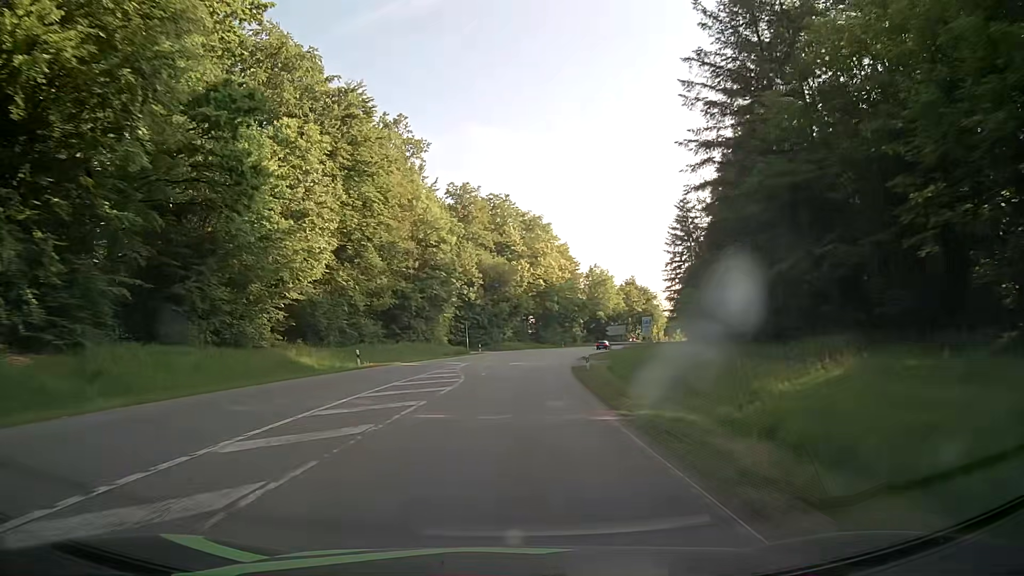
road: secondary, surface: asphalt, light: Day
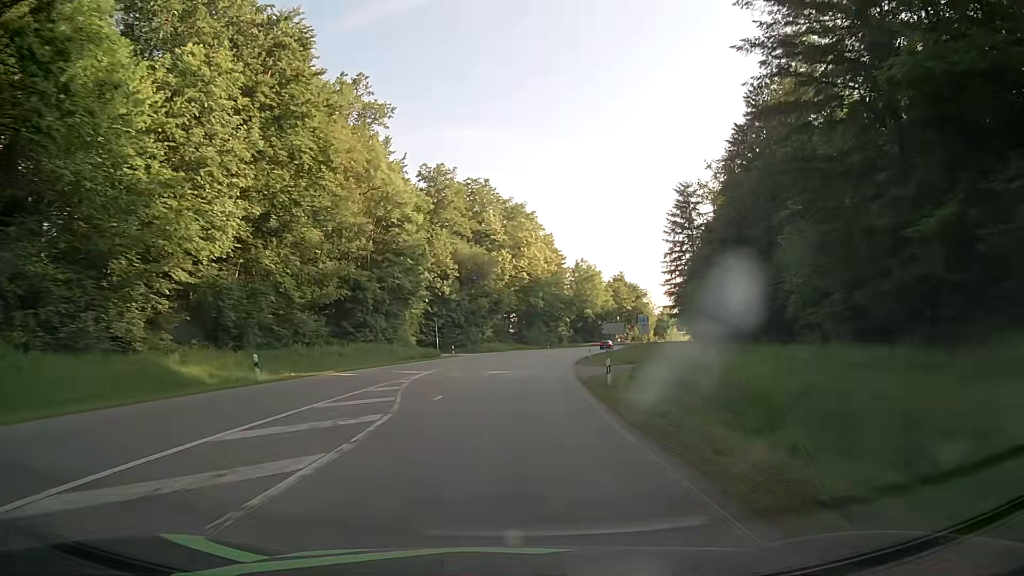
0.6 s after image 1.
(+0.2, +12.5) m; +2°
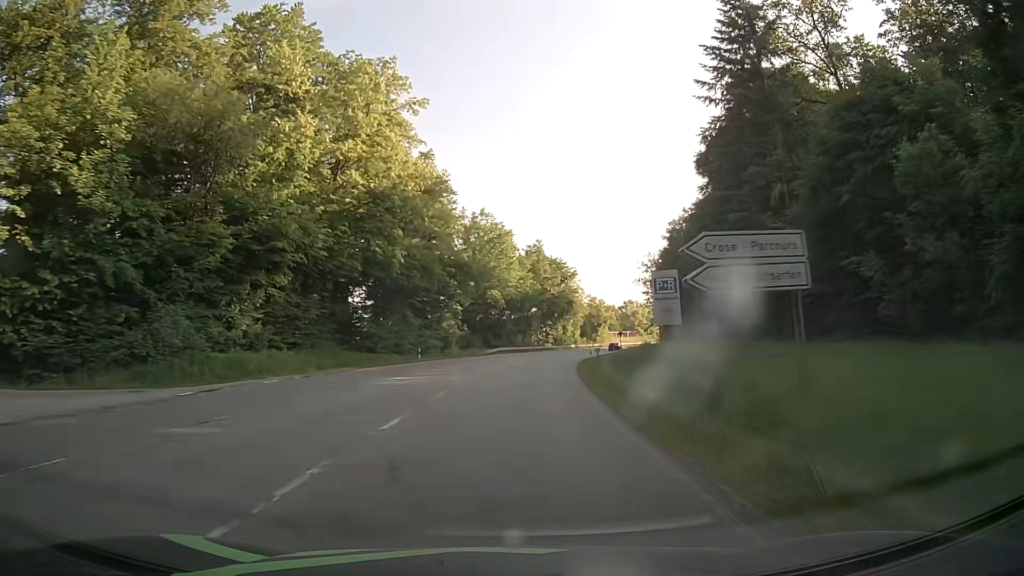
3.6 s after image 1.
(+5.1, +62.2) m; +9°
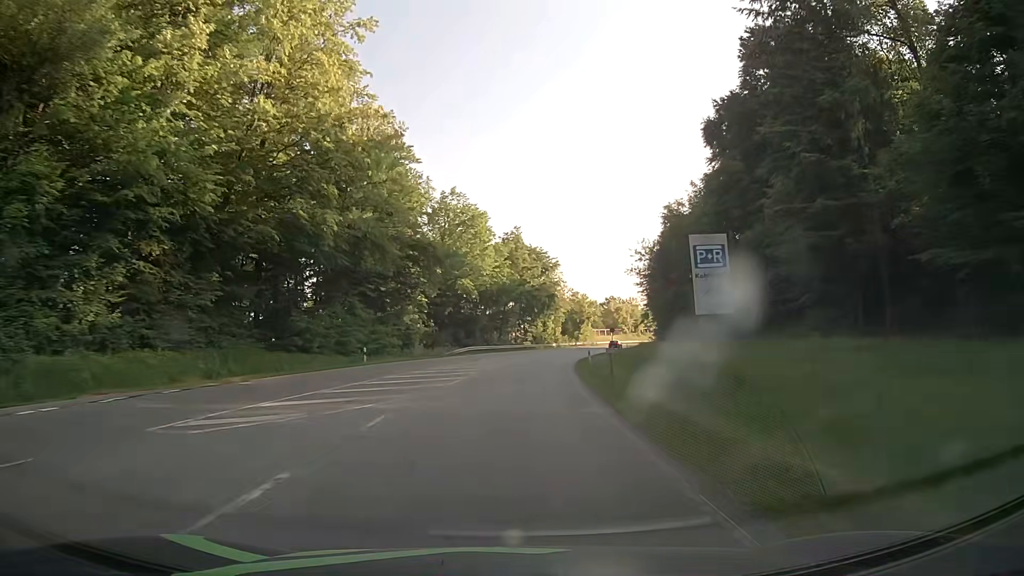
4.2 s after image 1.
(+0.3, +12.5) m; +2°
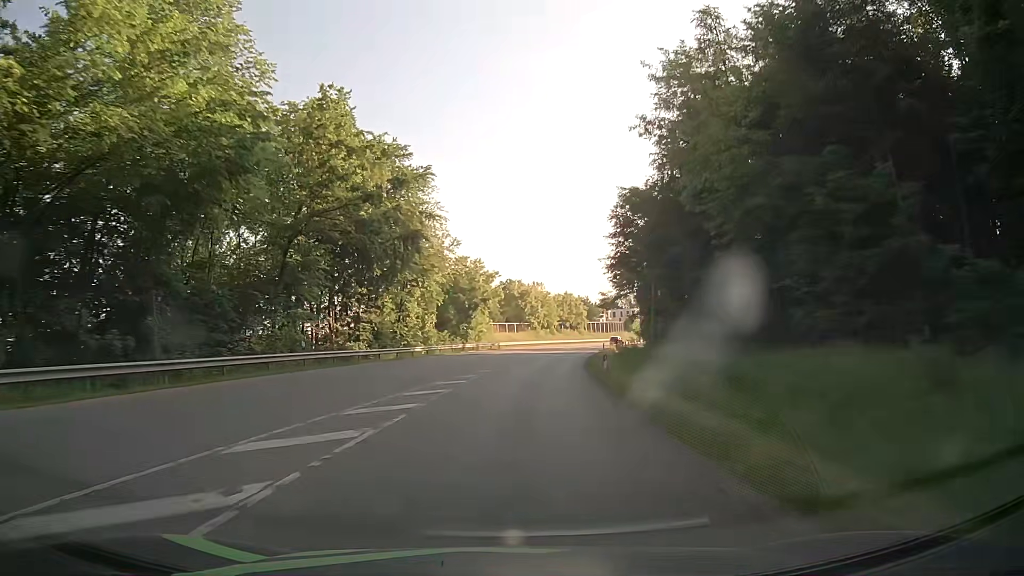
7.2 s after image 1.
(+5.3, +60.8) m; +11°
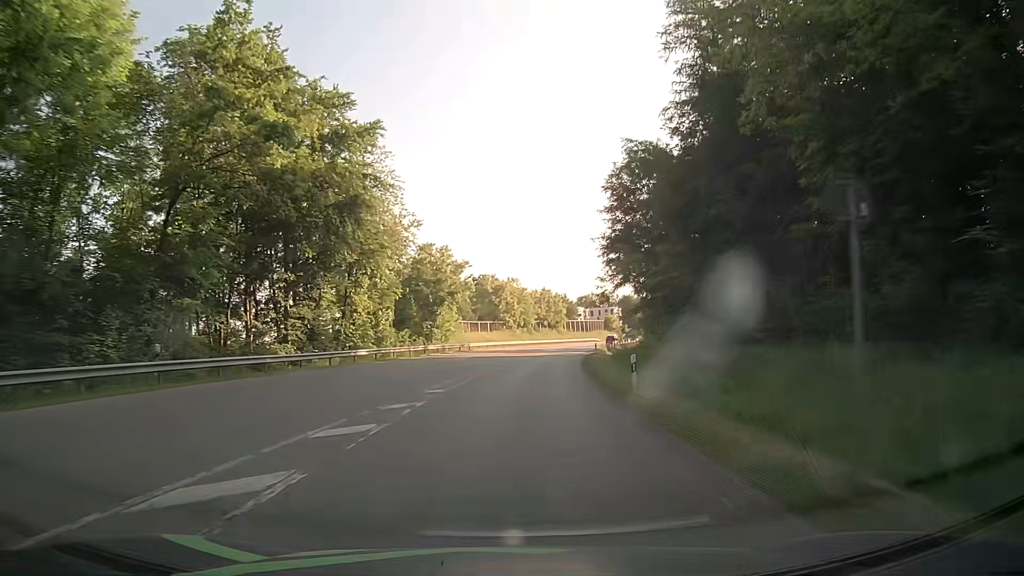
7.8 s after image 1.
(+0.1, +11.6) m; +2°
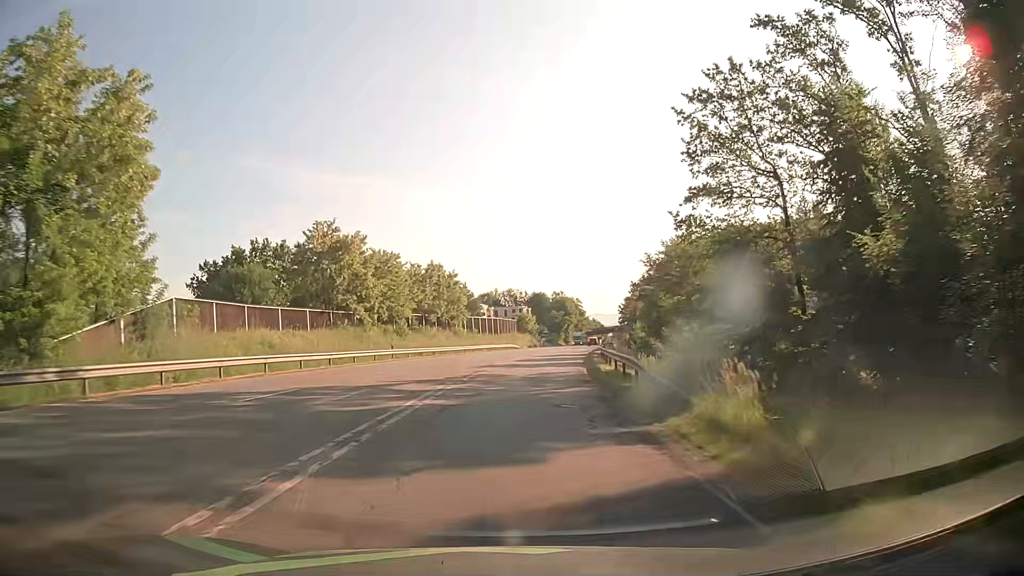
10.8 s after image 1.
(+4.4, +53.8) m; +8°
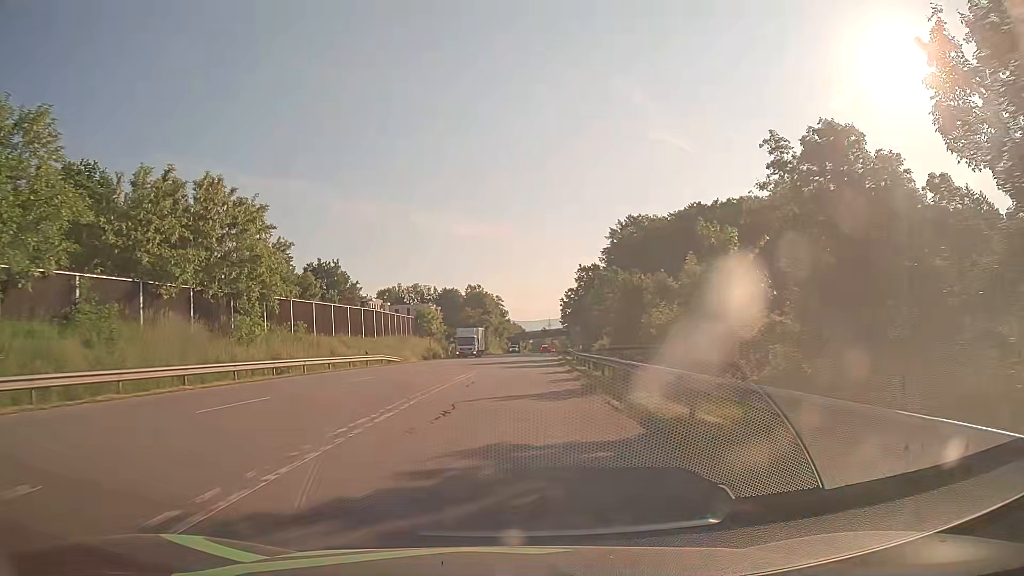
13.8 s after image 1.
(+4.0, +48.3) m; +8°
(0, +10) (0, +20) (+1, +30) (+1, +40) (+2, +50) (+2, +60) (+3, +70) (+3, +80) (+4, +90) (+5, +100) m
